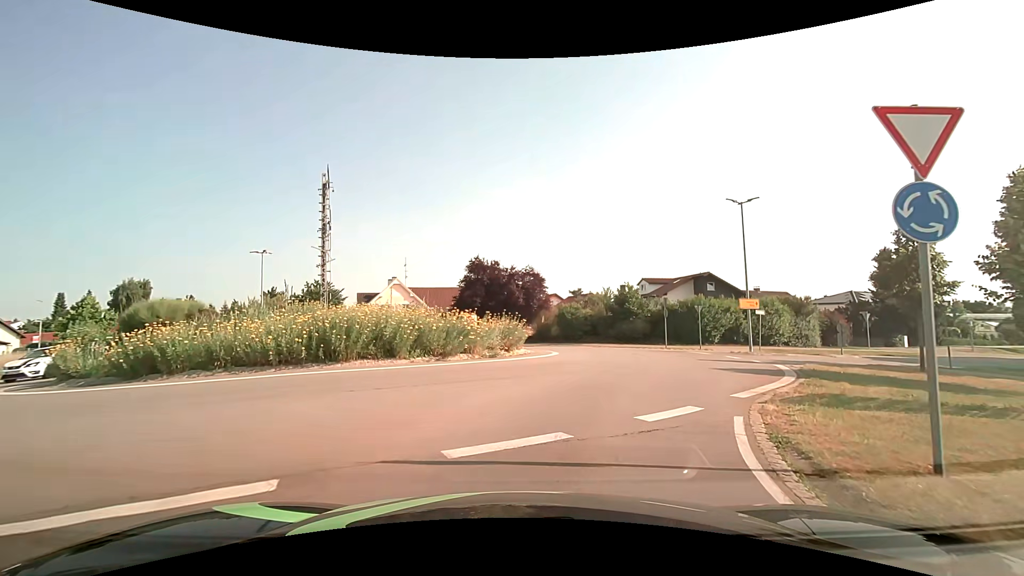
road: secondary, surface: asphalt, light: Day
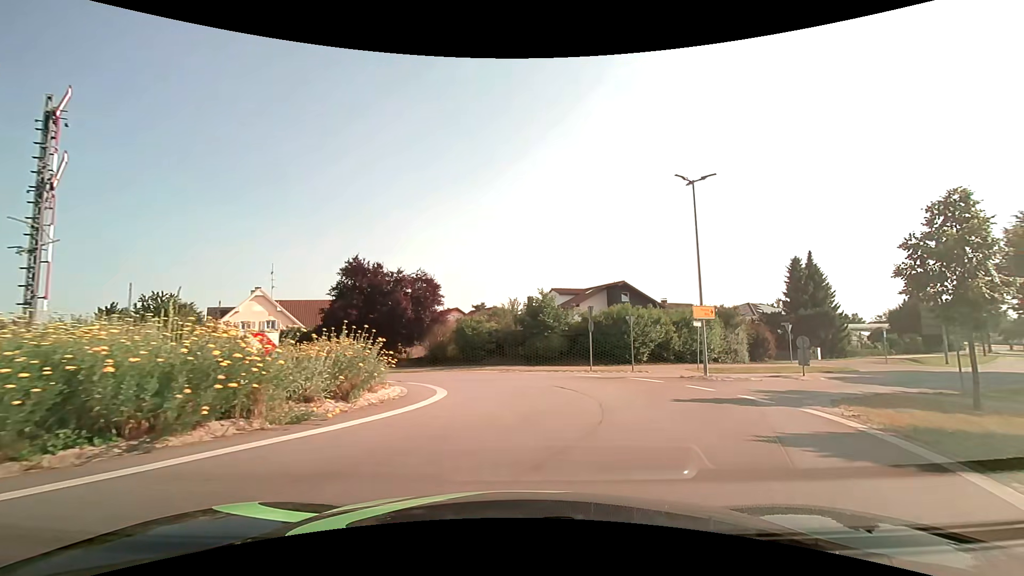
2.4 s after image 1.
(+0.6, +8.5) m; +10°
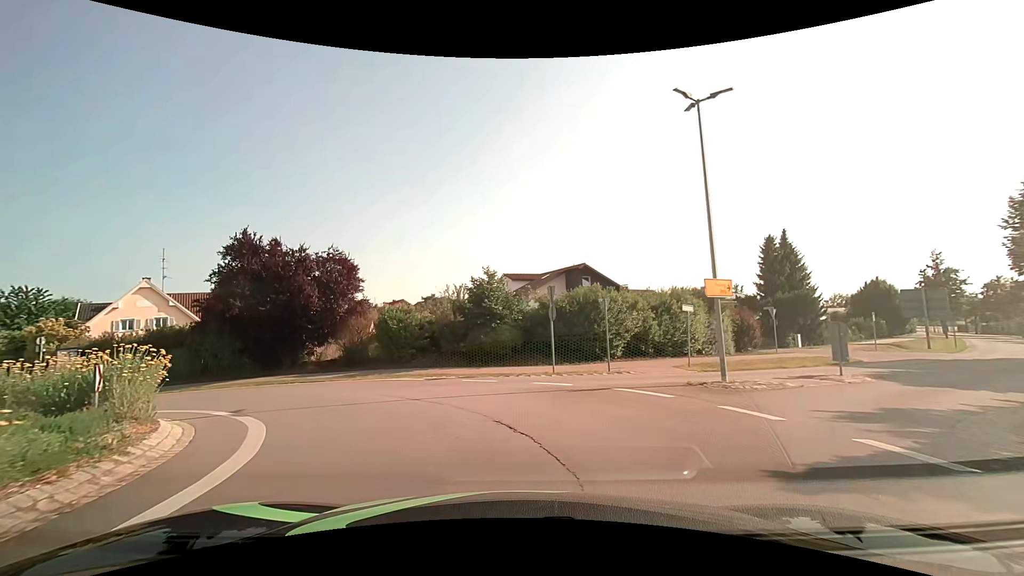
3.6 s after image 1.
(+0.7, +7.4) m; +7°
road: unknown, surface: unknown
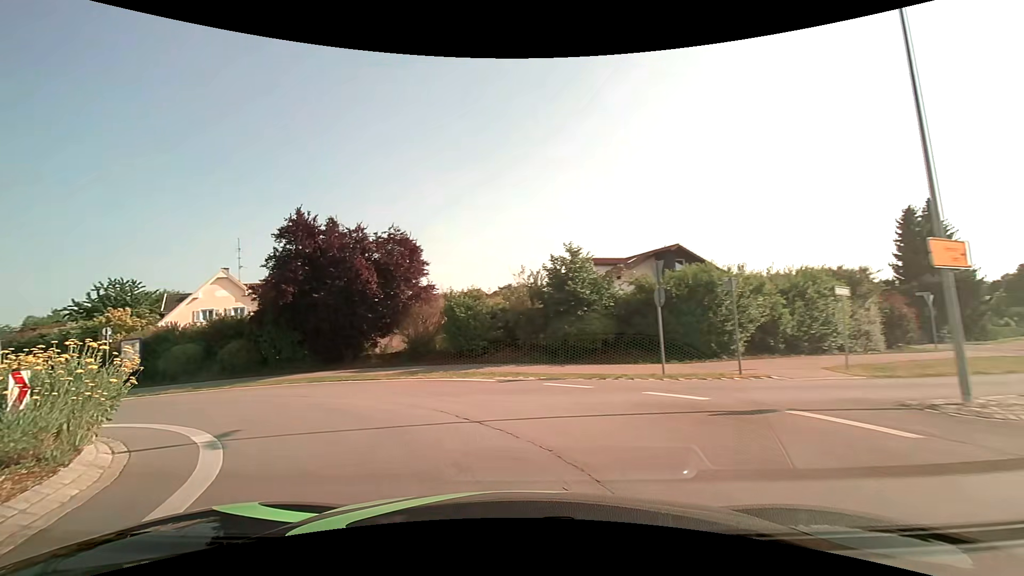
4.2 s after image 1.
(-0.3, +4.3) m; -9°
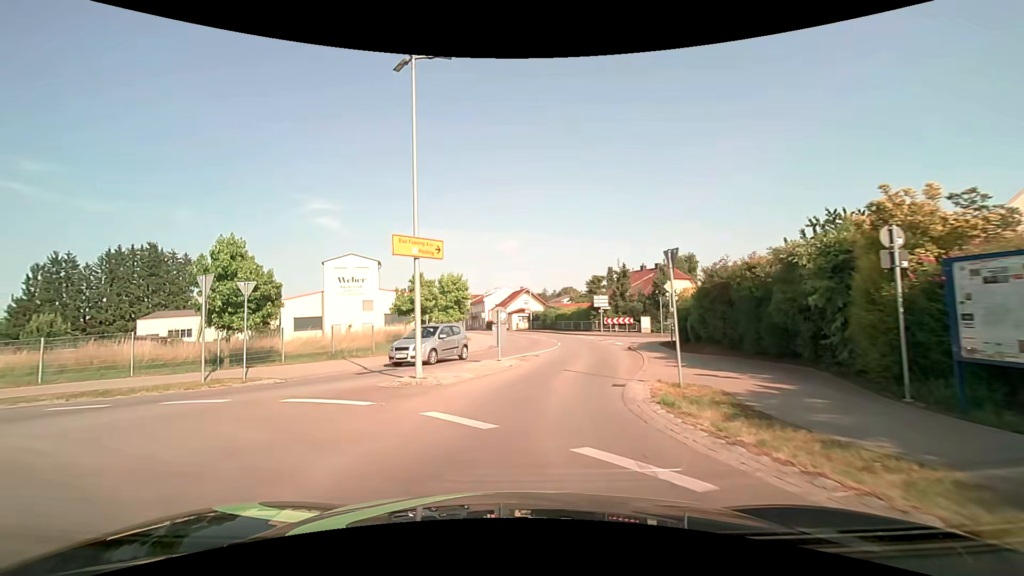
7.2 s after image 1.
(-13.0, +16.7) m; -71°
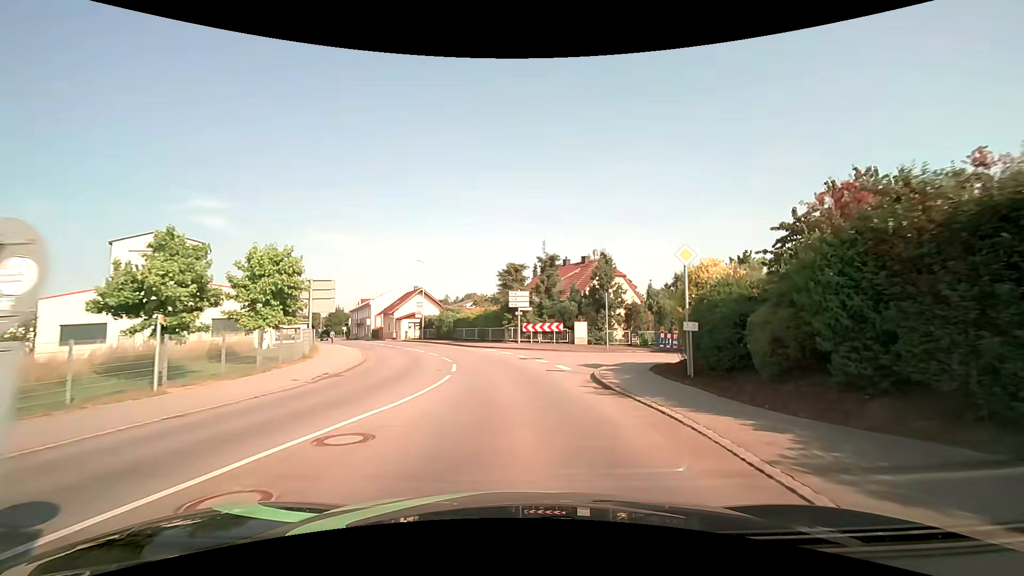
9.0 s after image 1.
(+1.1, +14.8) m; +11°
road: secondary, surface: asphalt
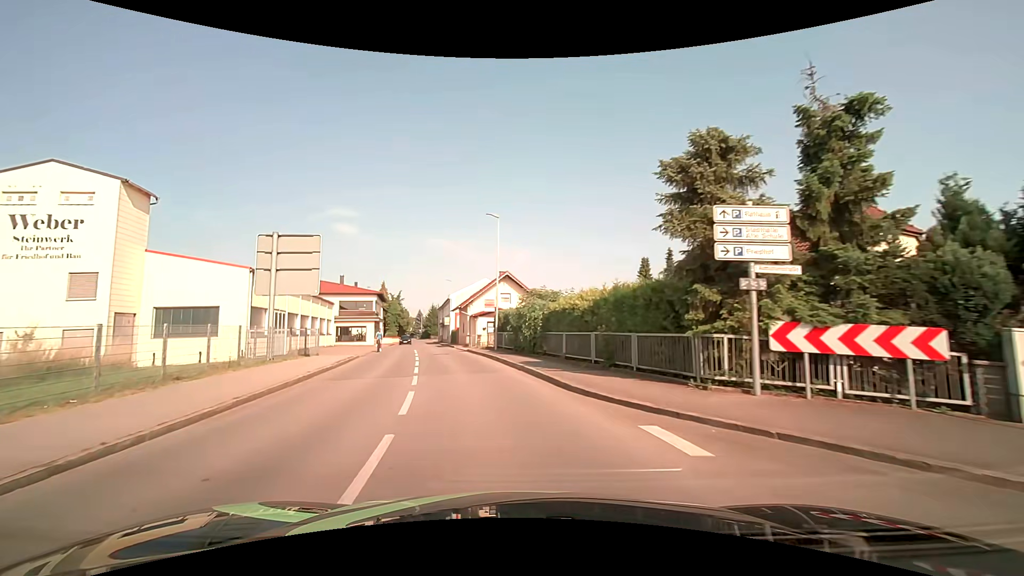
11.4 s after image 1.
(-1.4, +22.7) m; -11°
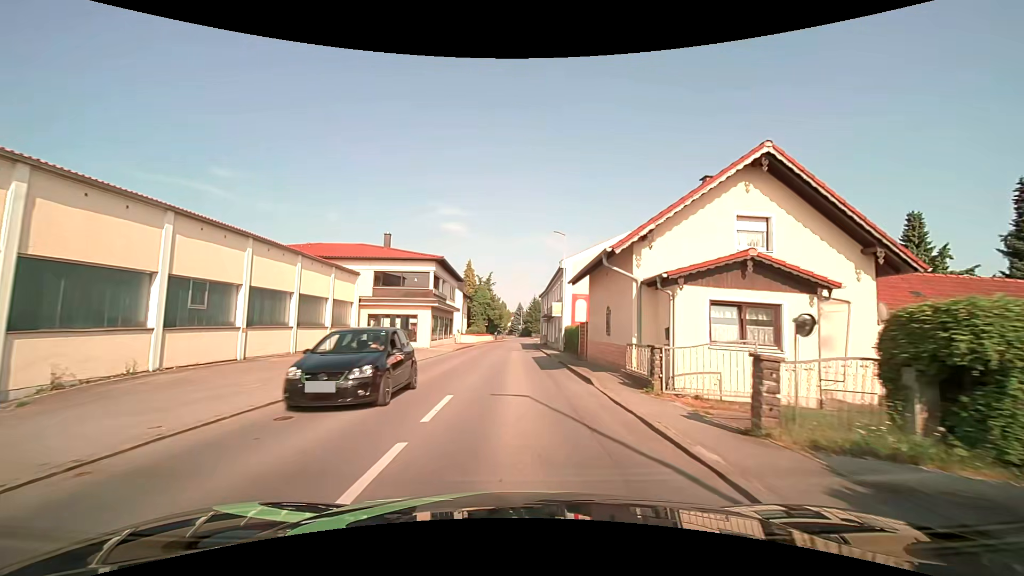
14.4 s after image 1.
(-4.7, +30.3) m; -12°
(0, +10) (0, +20) (0, +30) (0, +40) (0, +50) (0, +60) (0, +70) (+1, +80) (+1, +90) (+2, +100) m
